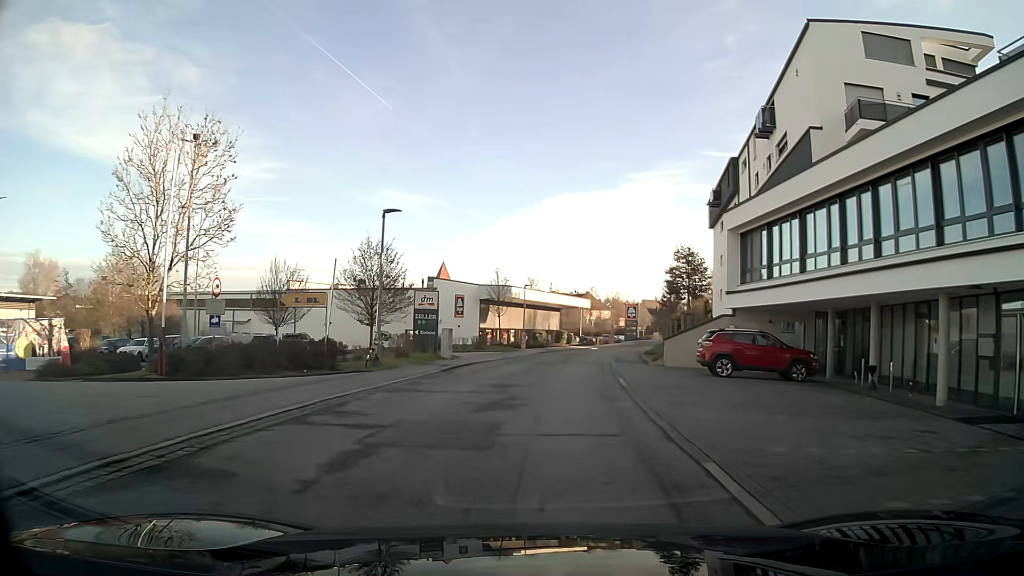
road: residential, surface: asphalt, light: Day
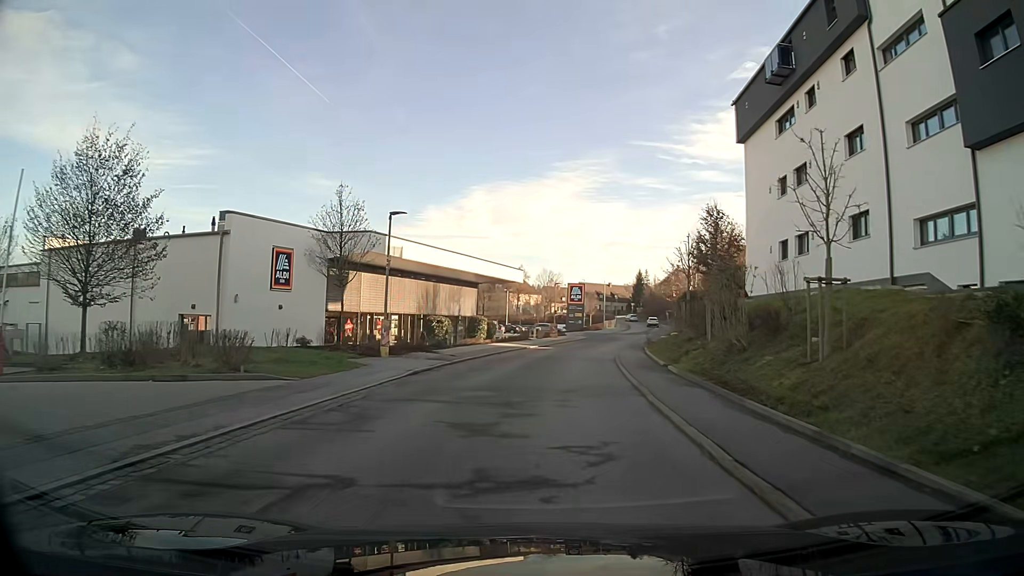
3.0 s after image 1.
(+1.6, +29.7) m; +7°
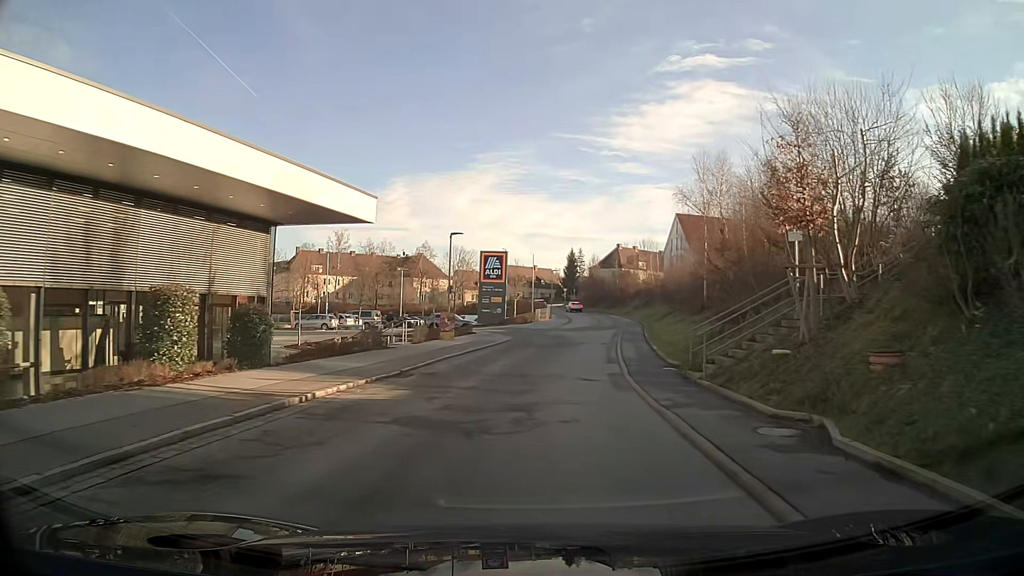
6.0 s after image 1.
(+1.9, +31.0) m; +7°
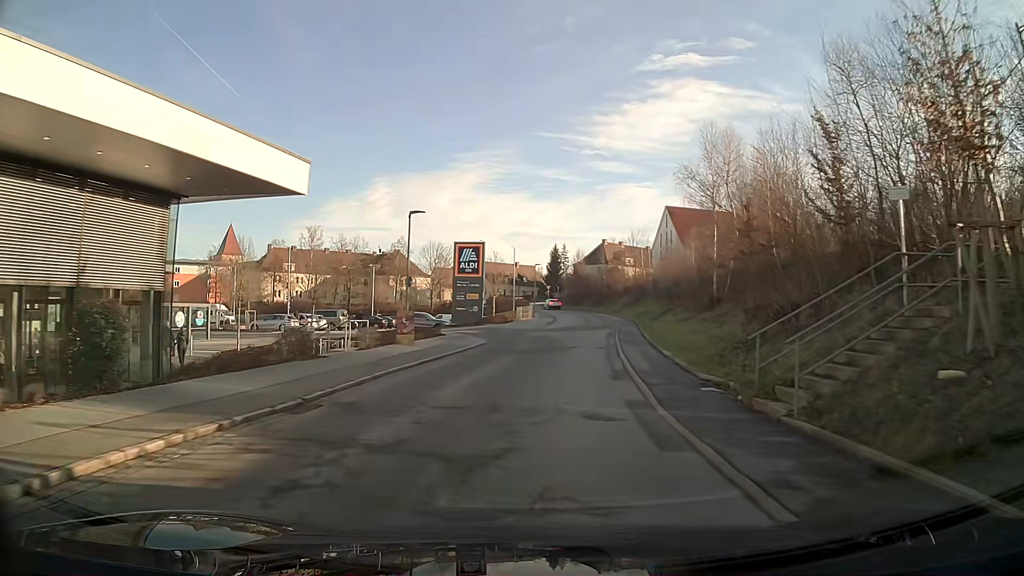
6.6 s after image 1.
(+0.1, +6.3) m; +2°
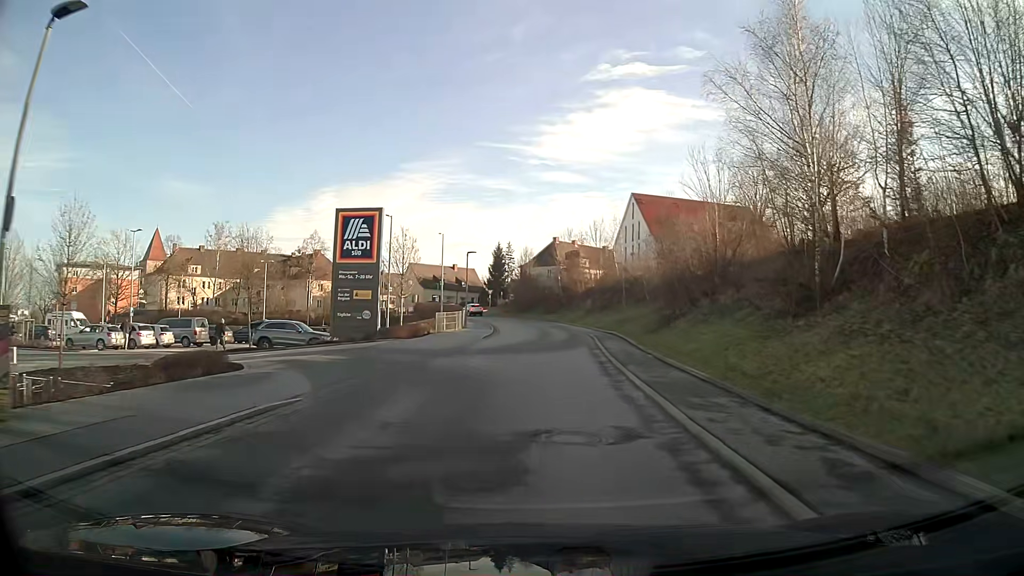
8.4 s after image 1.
(+0.8, +19.2) m; +5°
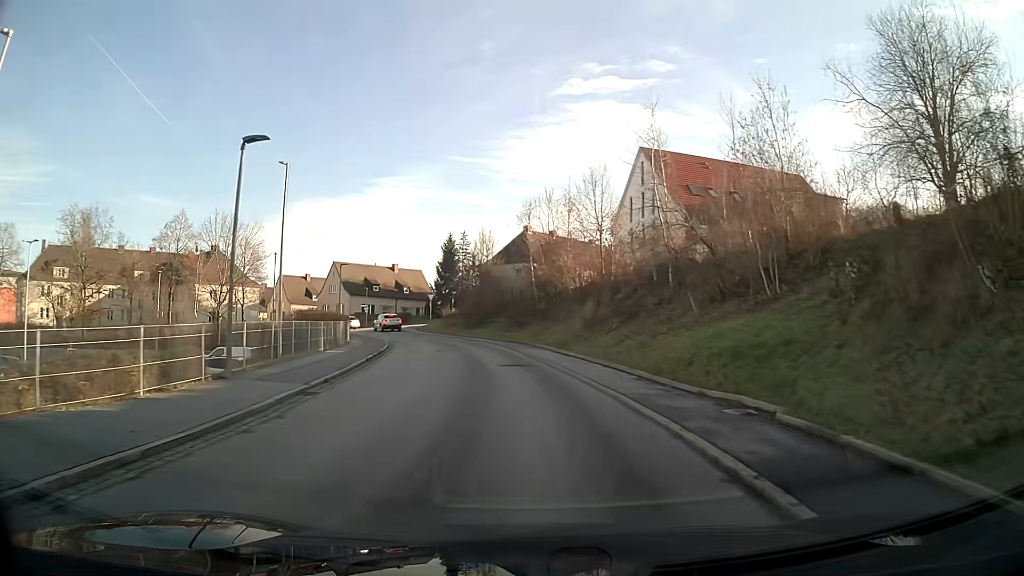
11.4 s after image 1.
(+0.9, +31.3) m; +1°
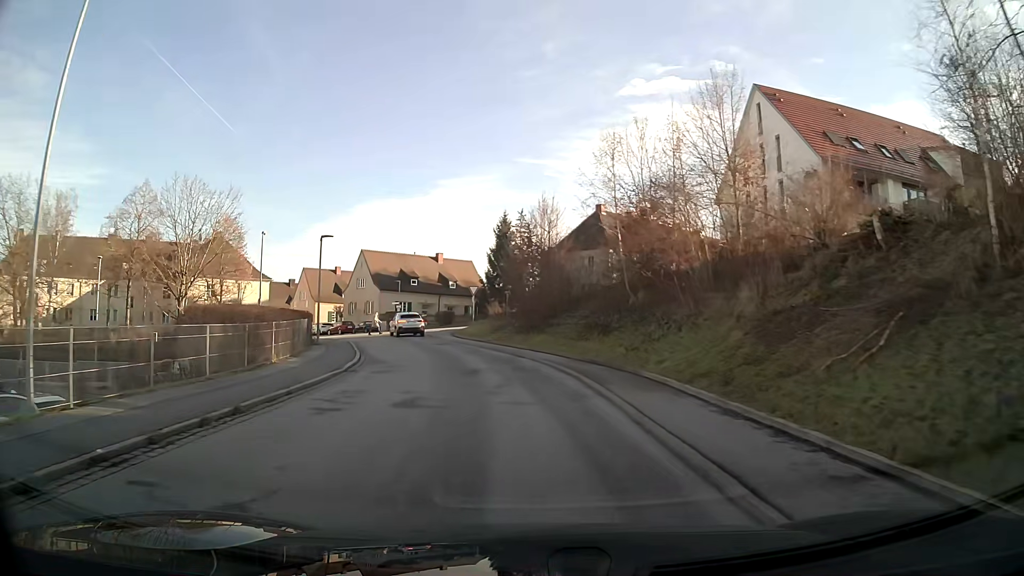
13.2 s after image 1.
(-0.8, +17.6) m; -6°
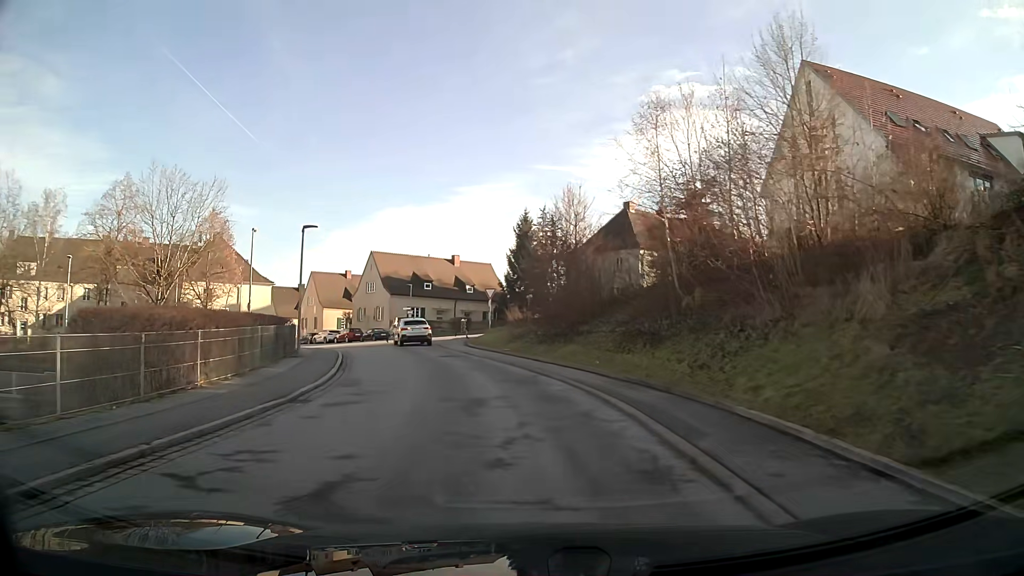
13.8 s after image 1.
(-0.1, +5.6) m; -2°
(0, +10) (-2, +20) (-4, +30) (-7, +39) (-12, +48) (-22, +49) (-32, +48) (-41, +46) (-51, +44) (-61, +42) m
